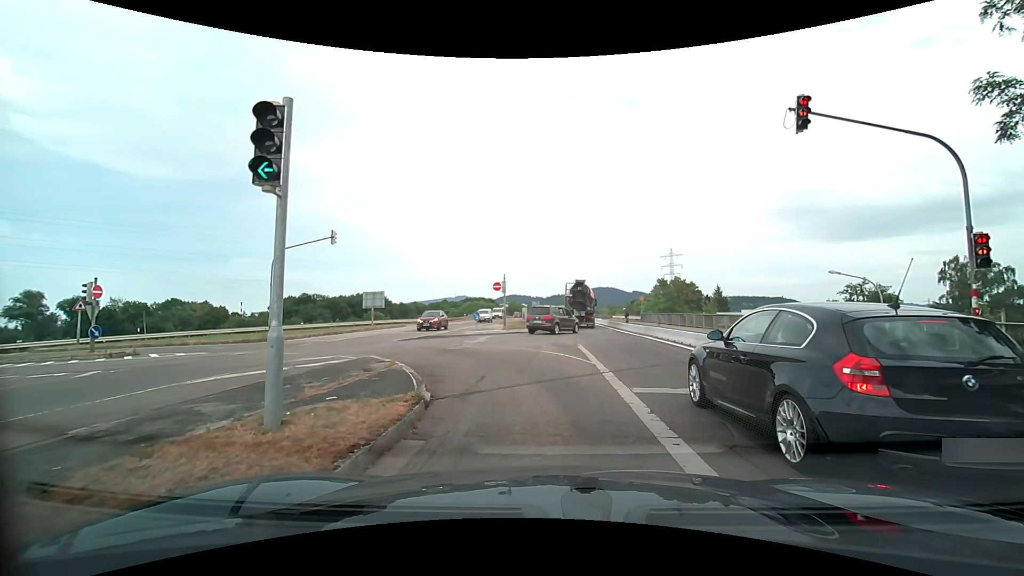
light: Day
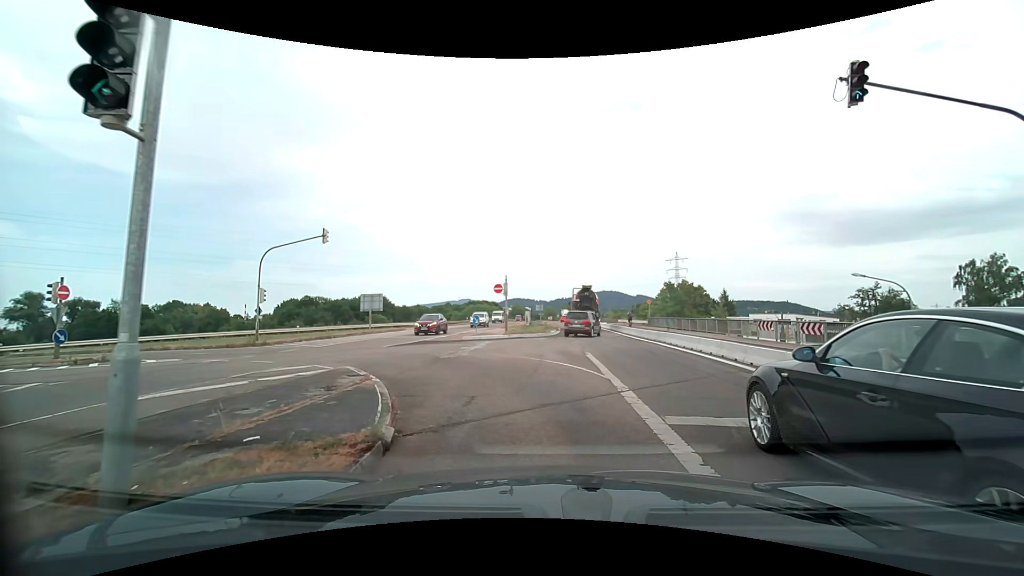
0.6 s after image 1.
(0.0, +2.1) m; +1°
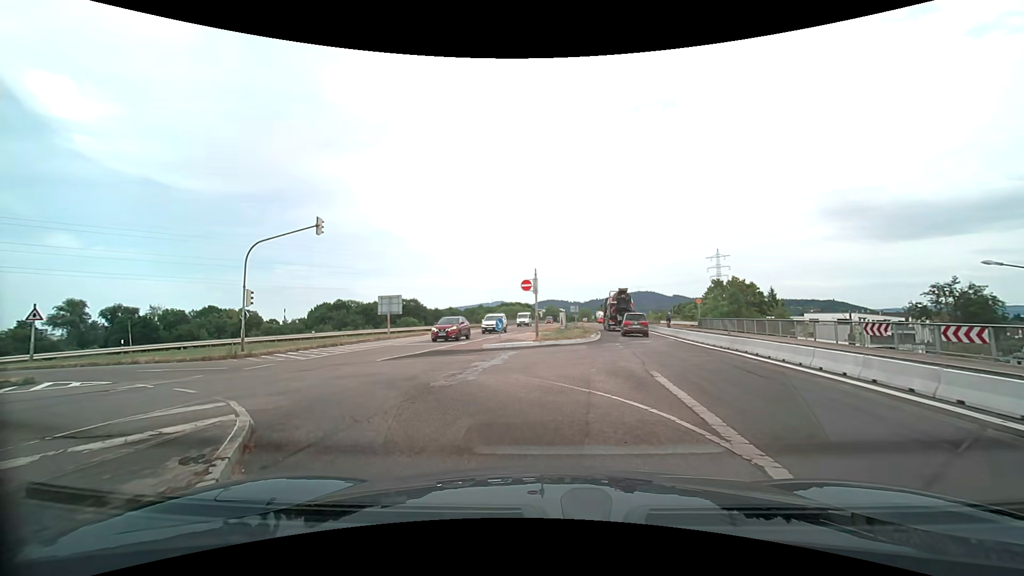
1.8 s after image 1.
(-0.3, +5.6) m; -5°
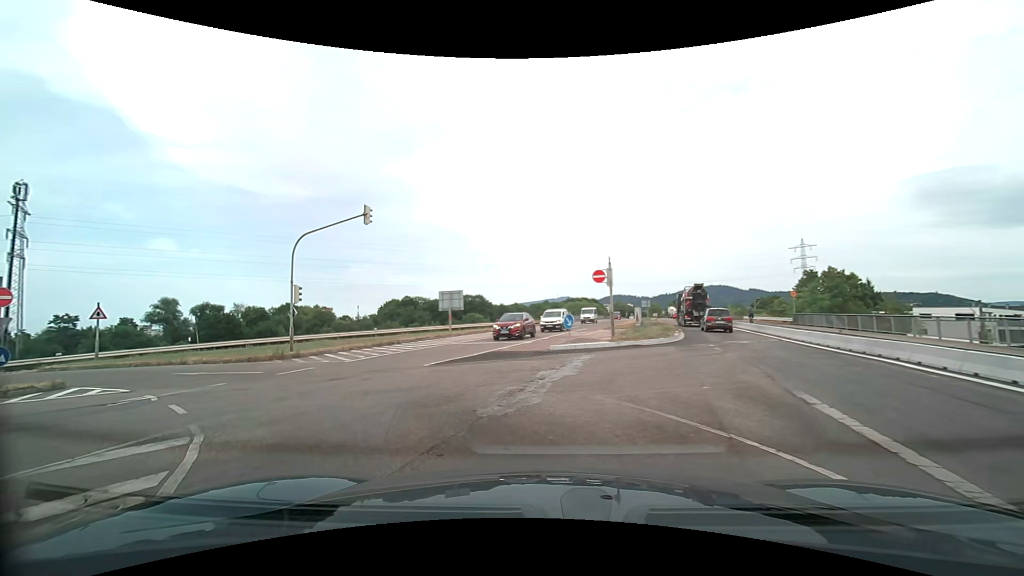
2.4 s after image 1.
(-0.2, +3.2) m; -6°
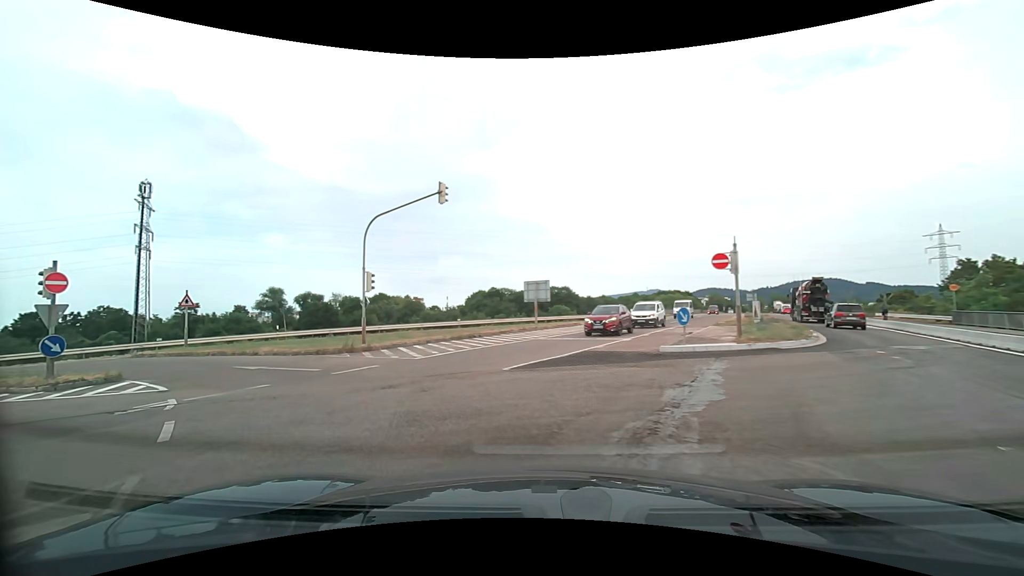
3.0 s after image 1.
(-0.3, +3.3) m; -10°
